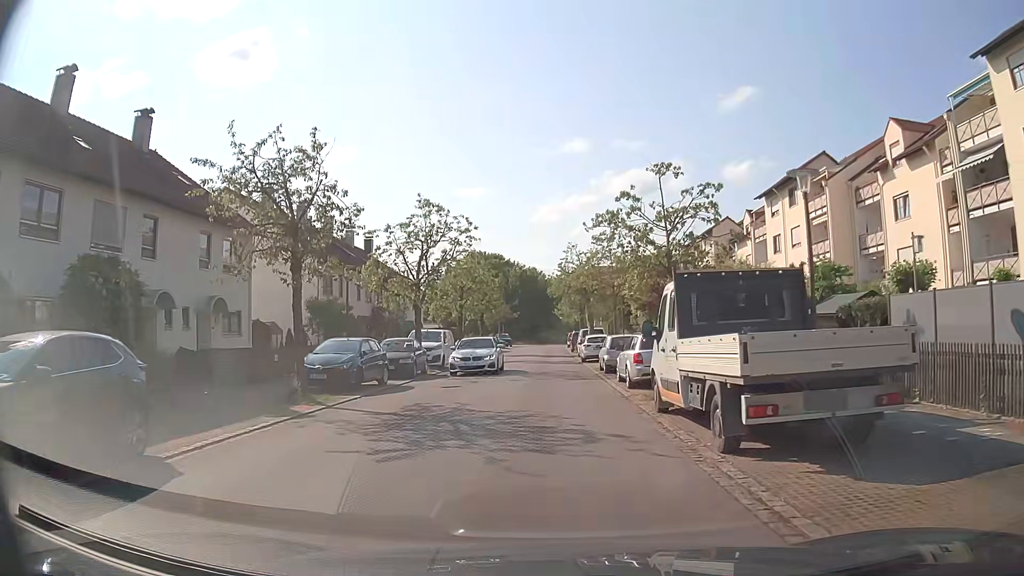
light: Day
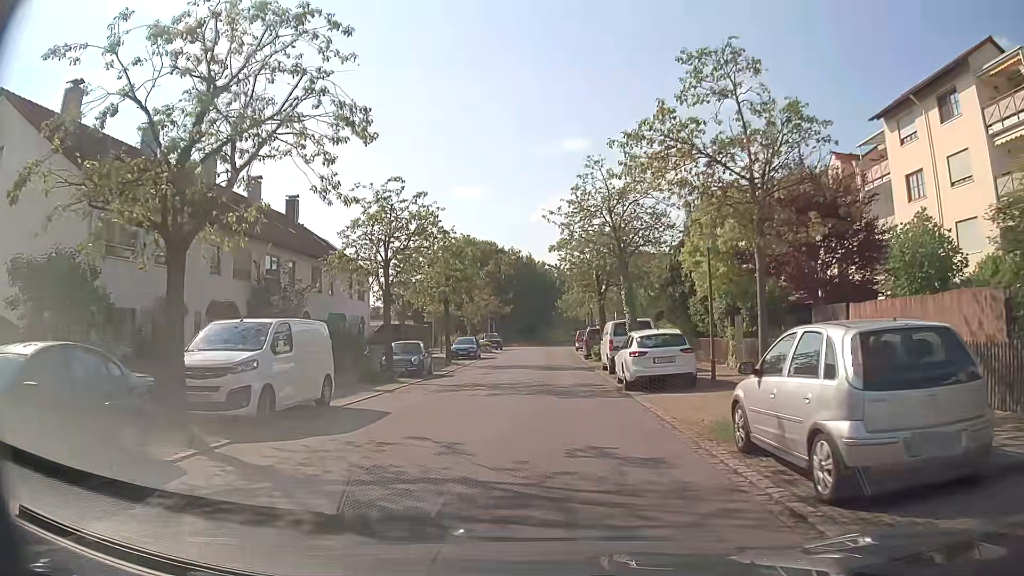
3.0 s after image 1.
(-0.3, +20.4) m; -1°
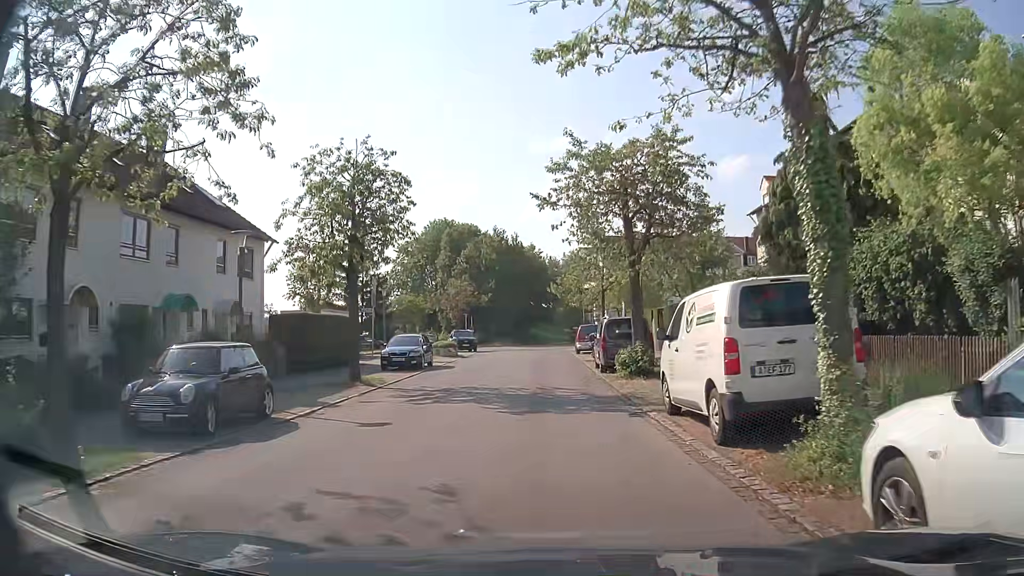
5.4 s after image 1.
(0.0, +16.8) m; +1°
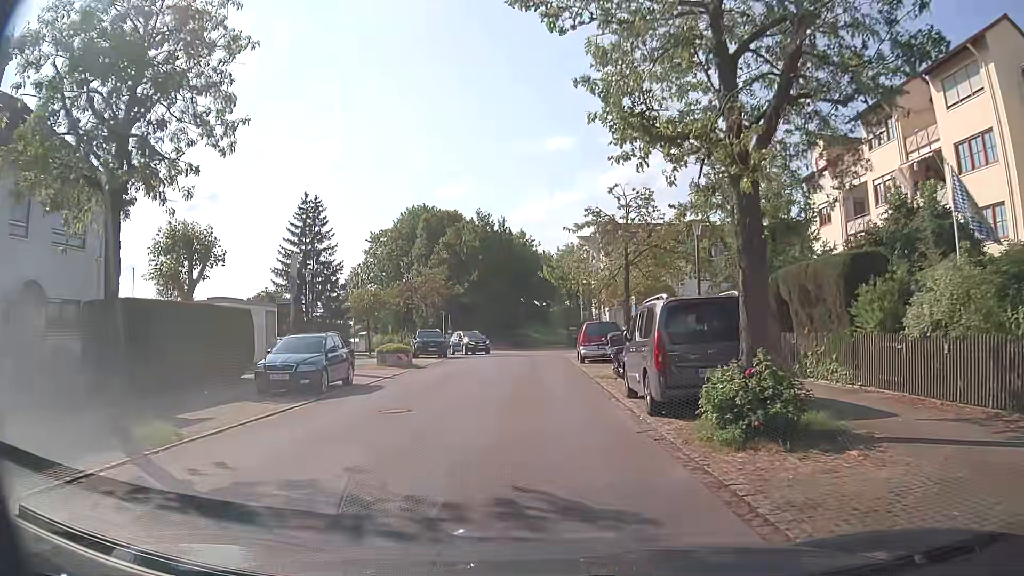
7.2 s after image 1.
(0.0, +11.9) m; +1°
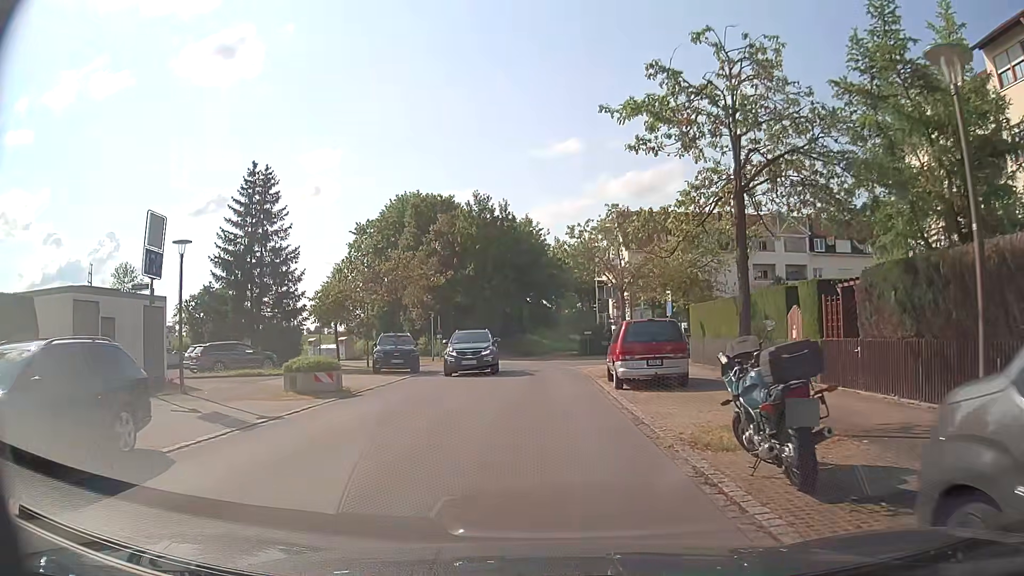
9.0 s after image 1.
(0.0, +11.2) m; 0°
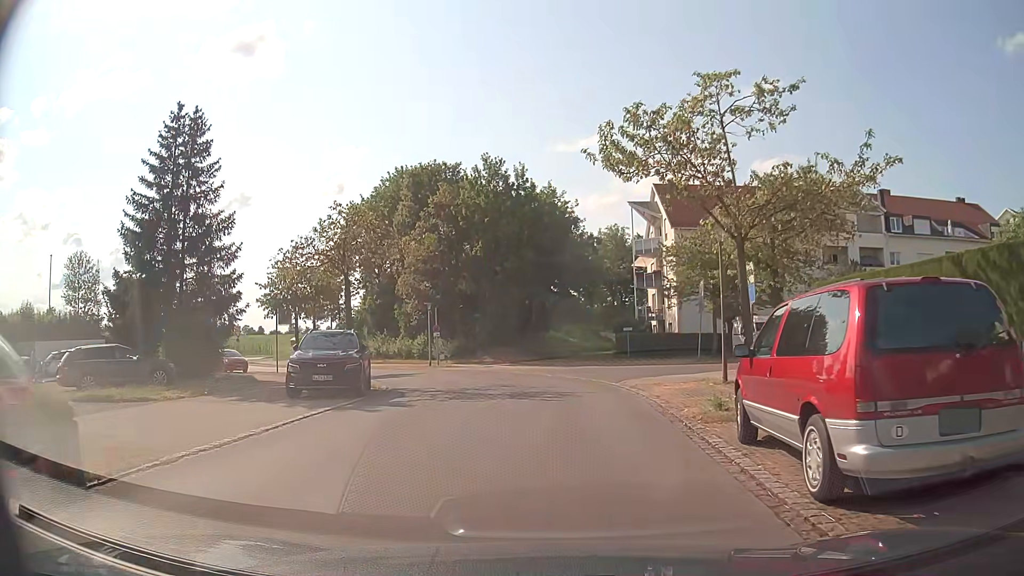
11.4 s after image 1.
(-0.3, +11.5) m; -4°
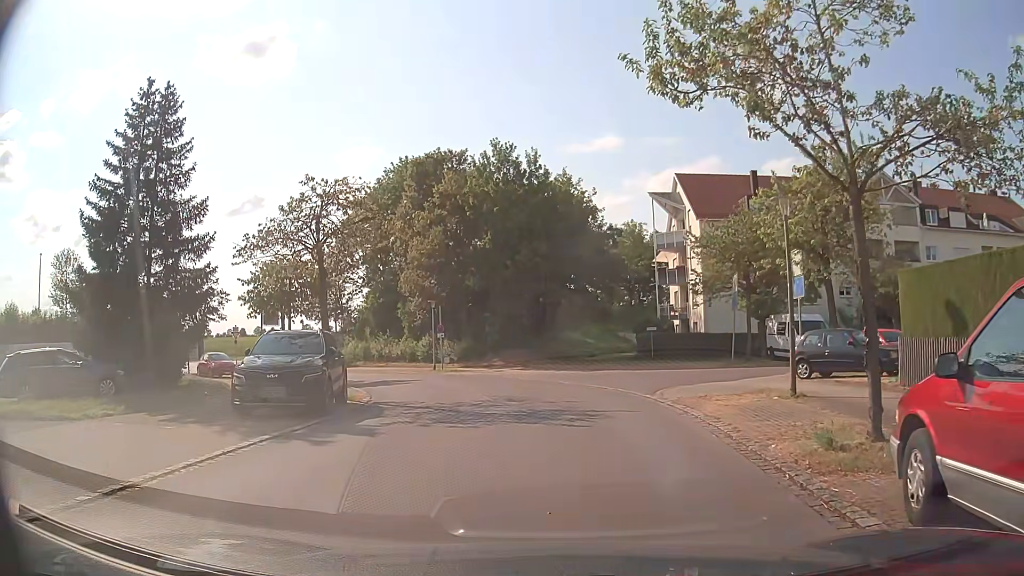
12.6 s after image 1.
(0.0, +3.7) m; 0°
